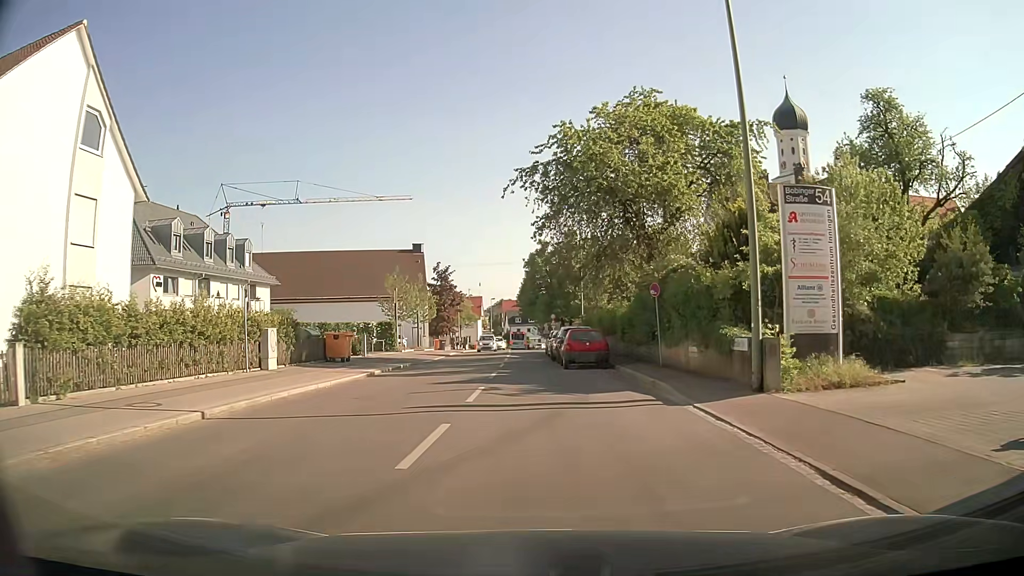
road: secondary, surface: asphalt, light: Day
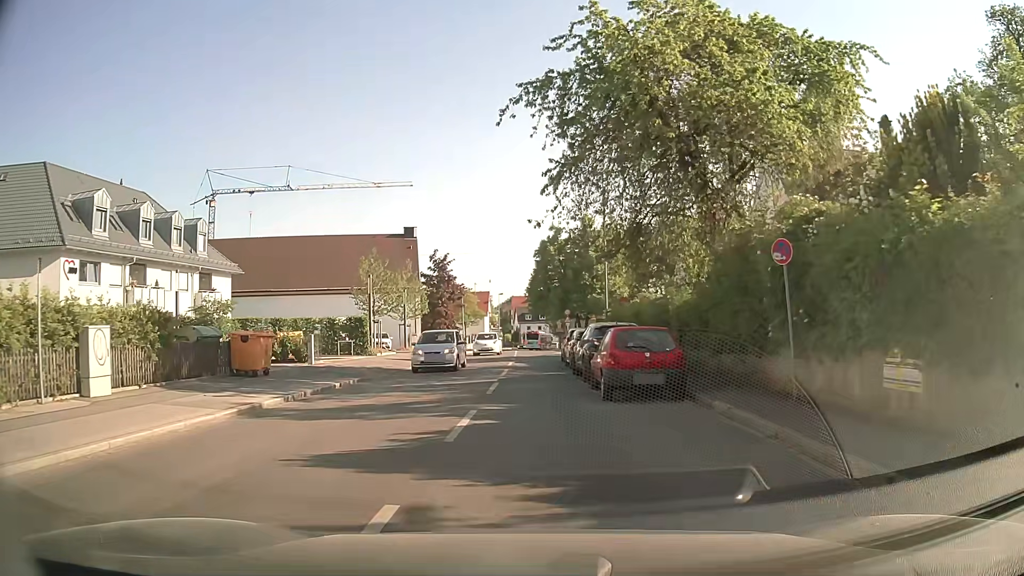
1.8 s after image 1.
(0.0, +10.5) m; -1°
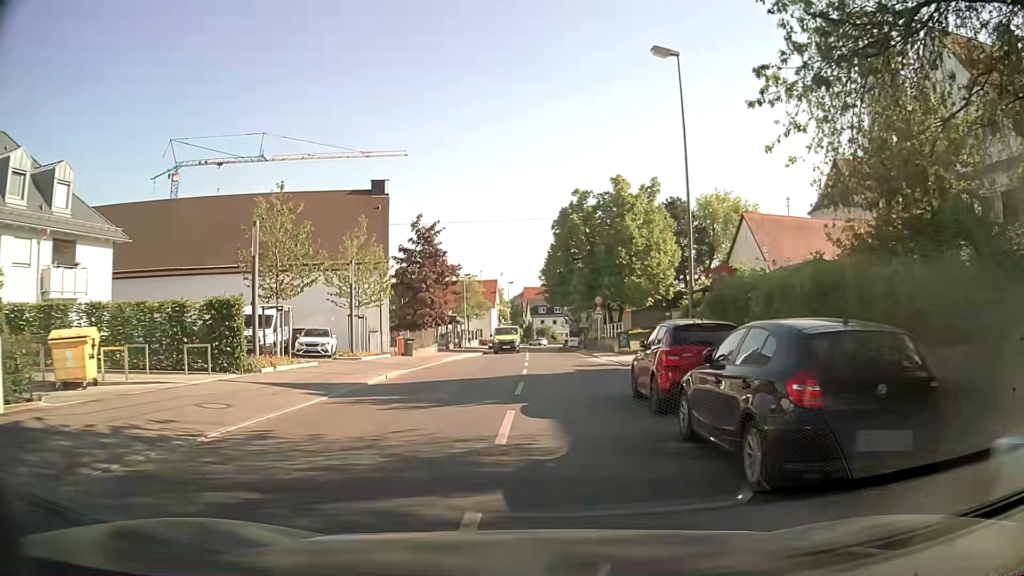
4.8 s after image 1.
(-0.4, +18.3) m; -1°
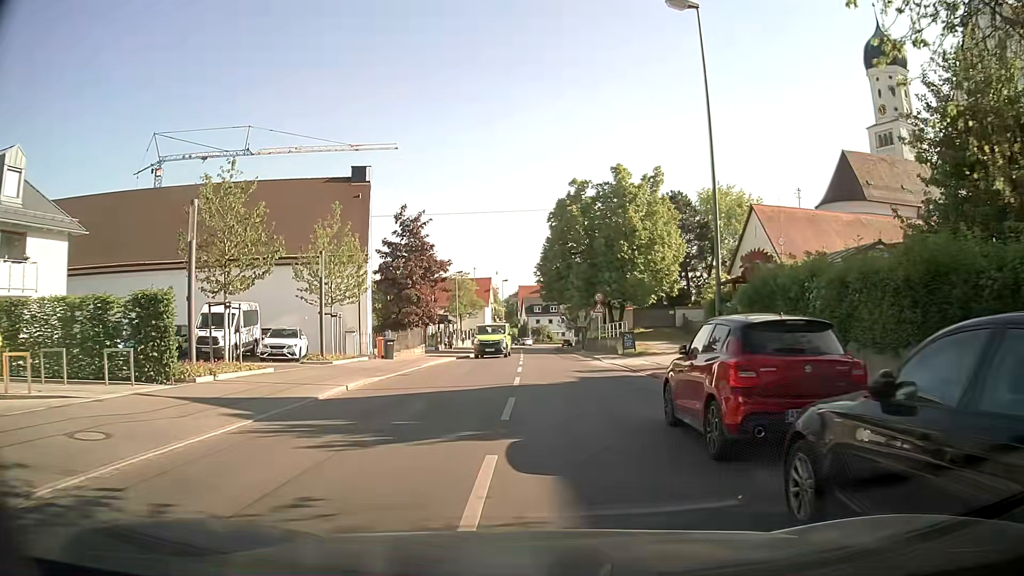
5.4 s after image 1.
(0.0, +3.9) m; 0°
(0, +10) (+1, +20) (+1, +30) (+1, +40) (+1, +50) (0, +60) (0, +70) (0, +80) (+1, +90) (+2, +100) m
